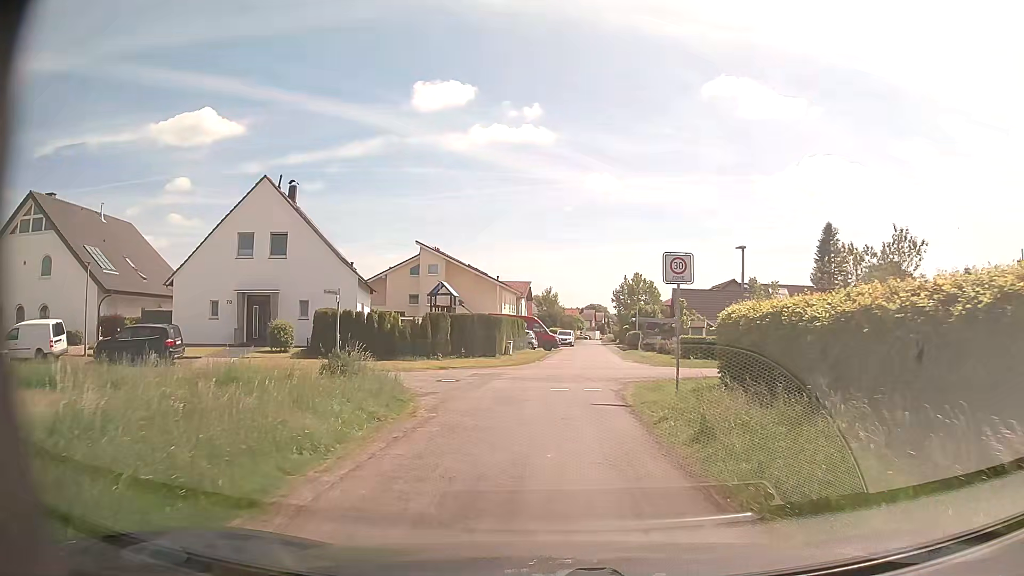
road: residential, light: Day
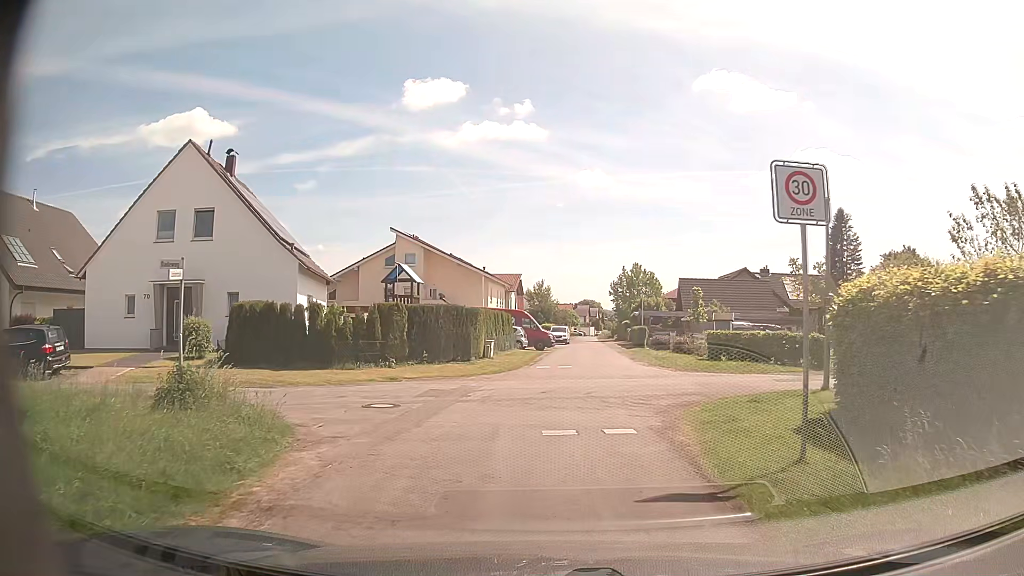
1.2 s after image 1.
(0.0, +7.6) m; 0°
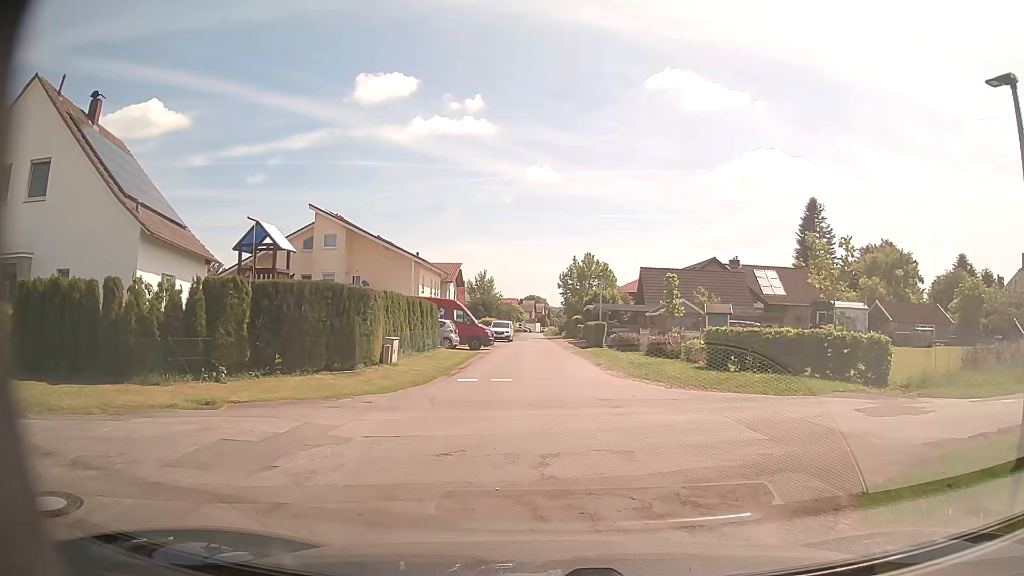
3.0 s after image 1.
(+0.2, +8.4) m; +6°
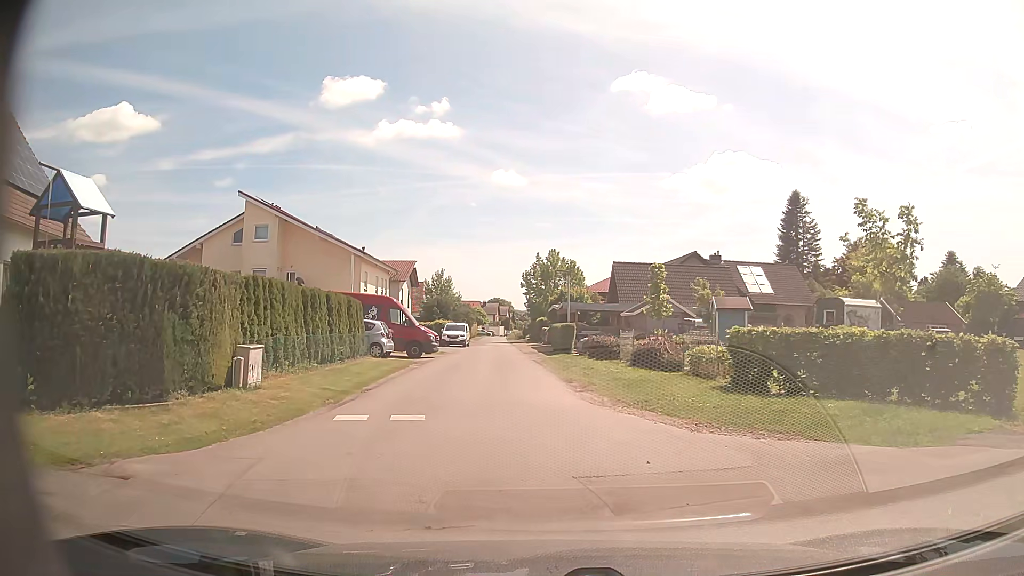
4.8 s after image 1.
(+0.2, +7.0) m; +3°
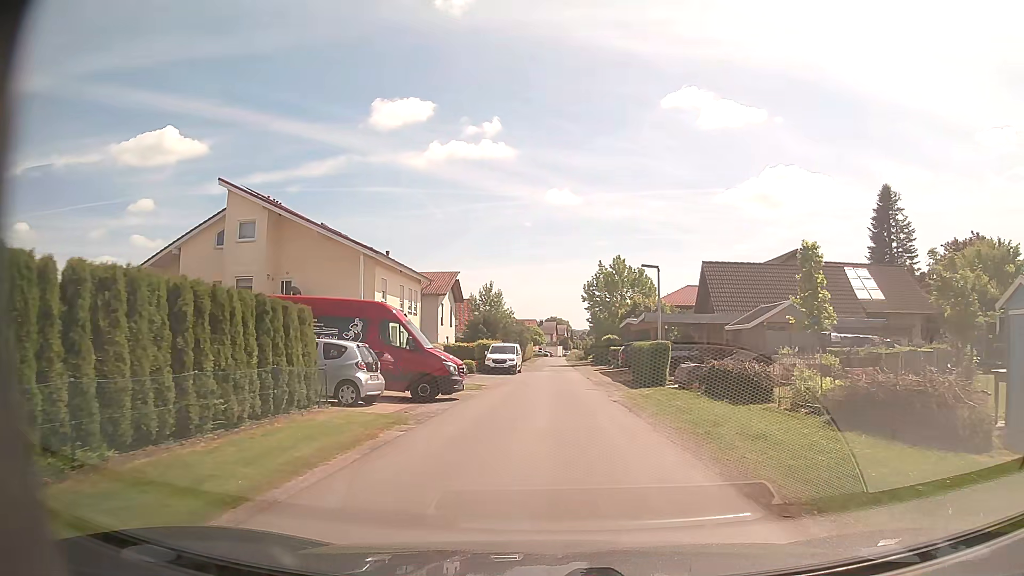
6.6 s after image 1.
(-1.0, +11.5) m; -6°
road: unclassified
